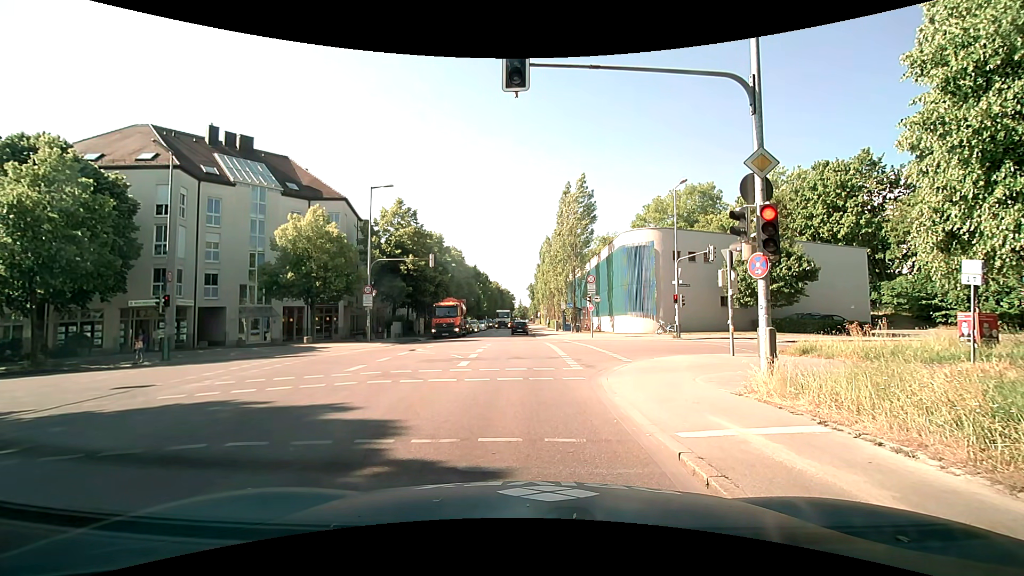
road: secondary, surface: asphalt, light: Day
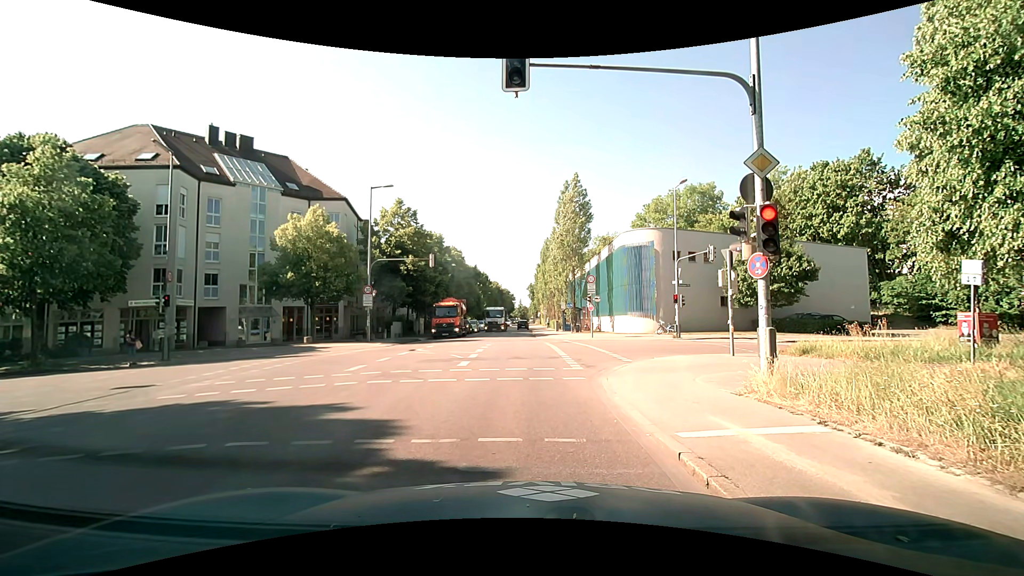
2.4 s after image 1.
(0.0, 0.0) m; 0°
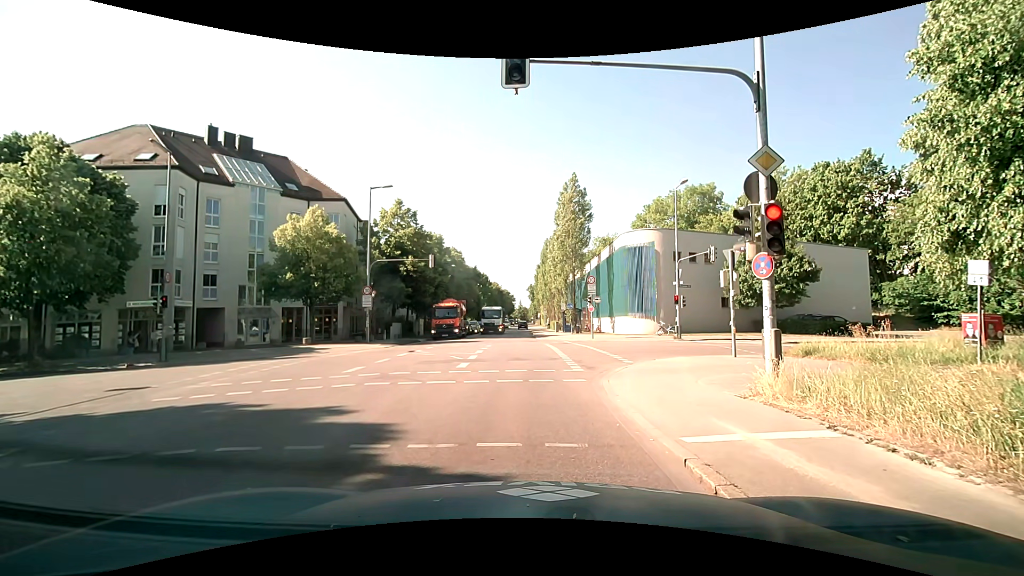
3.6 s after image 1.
(0.0, +0.2) m; 0°
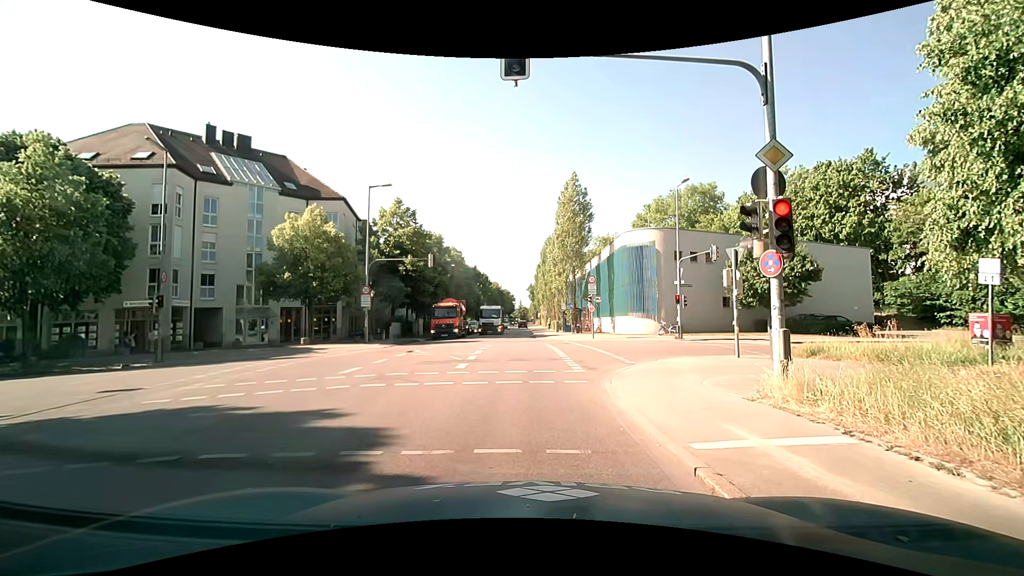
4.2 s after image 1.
(0.0, +0.3) m; 0°
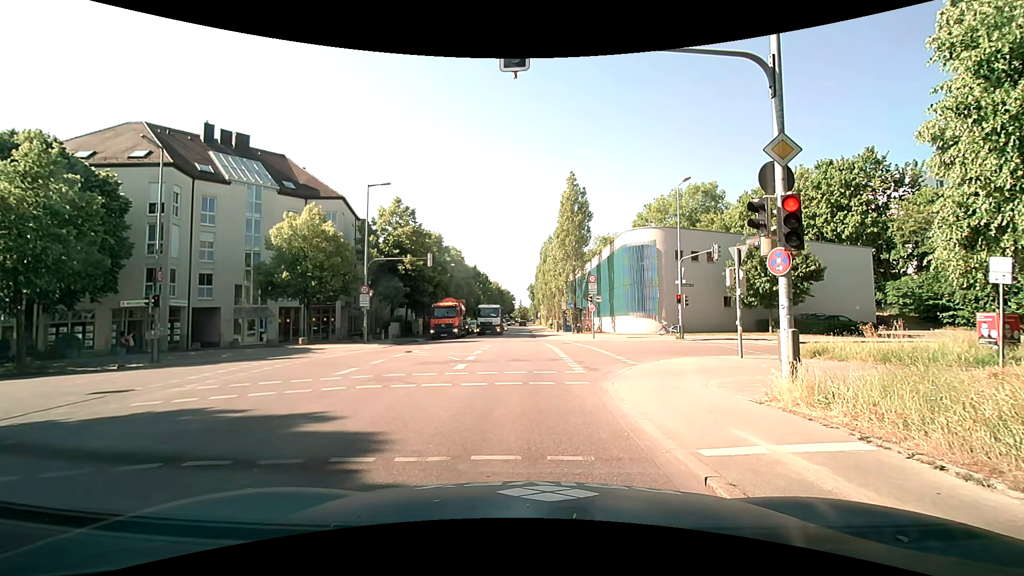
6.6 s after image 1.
(0.0, +0.3) m; 0°
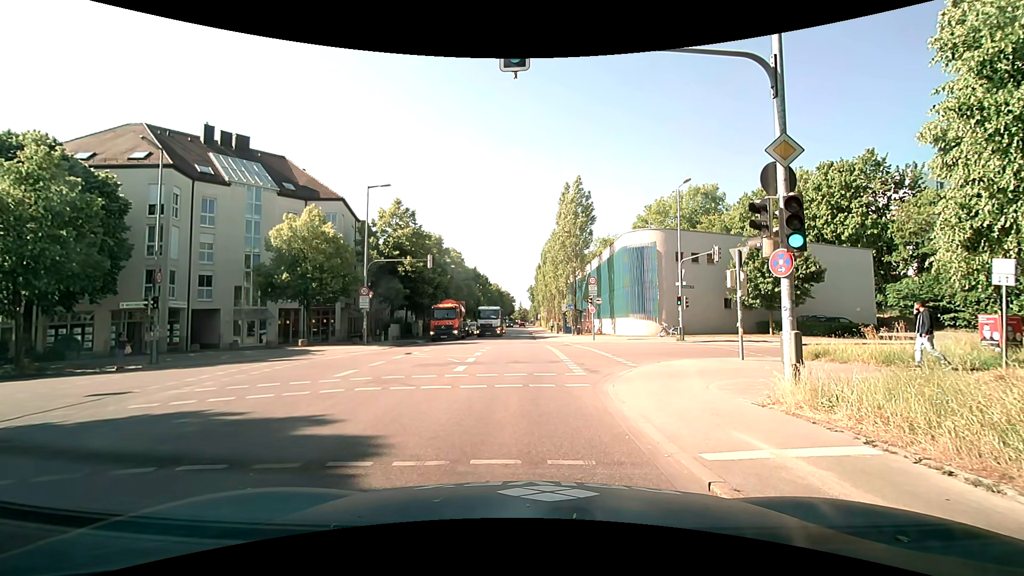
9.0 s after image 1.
(0.0, +0.1) m; 0°
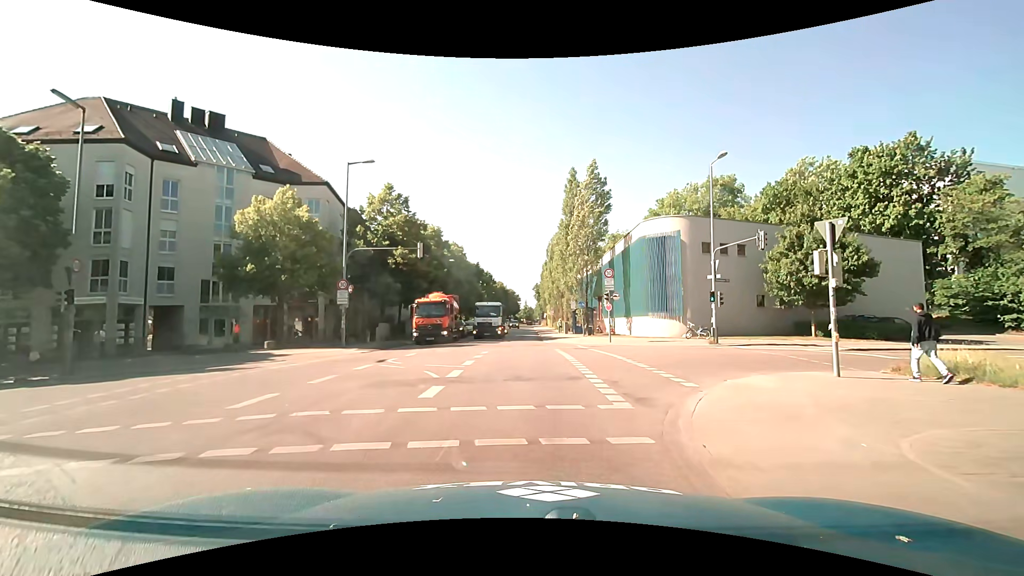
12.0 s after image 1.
(0.0, +5.1) m; +1°
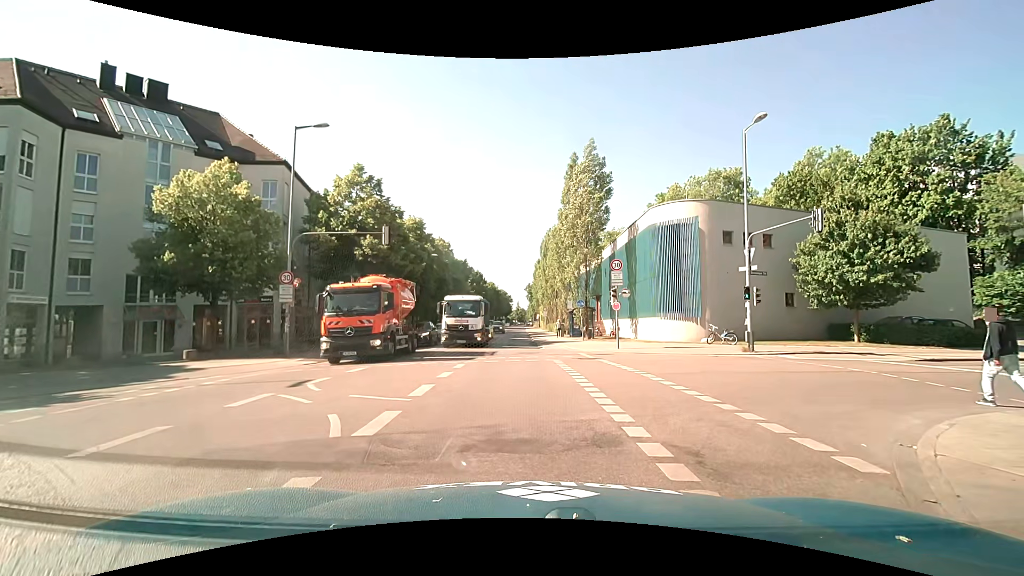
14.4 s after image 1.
(-0.1, +5.5) m; -1°
(+2, +9) (+11, +14) (+21, +17) (+30, +19) (+40, +22) (+50, +24) (+59, +27) (+69, +29) (+79, +32) (+89, +34) m
